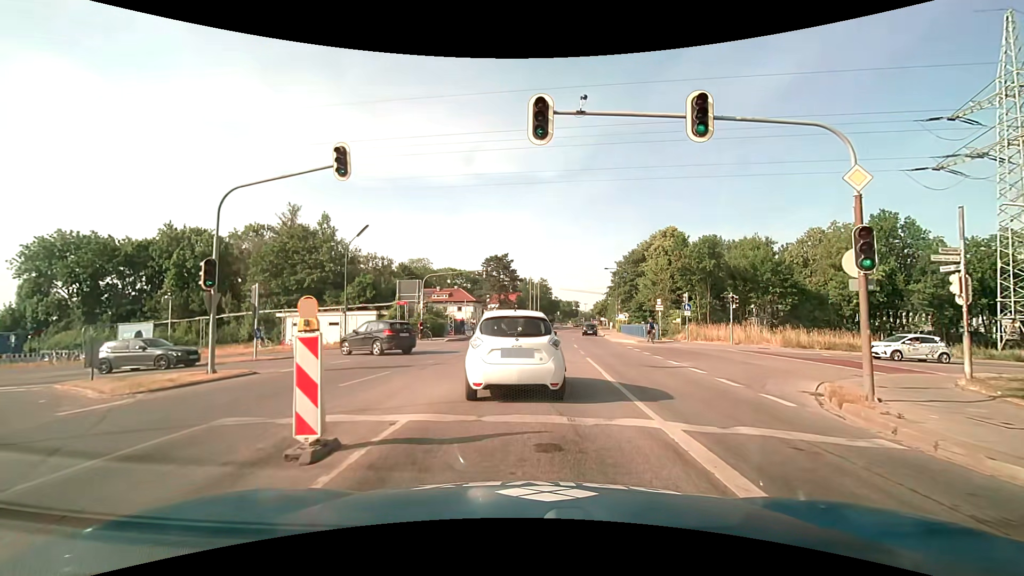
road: secondary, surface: asphalt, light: Day
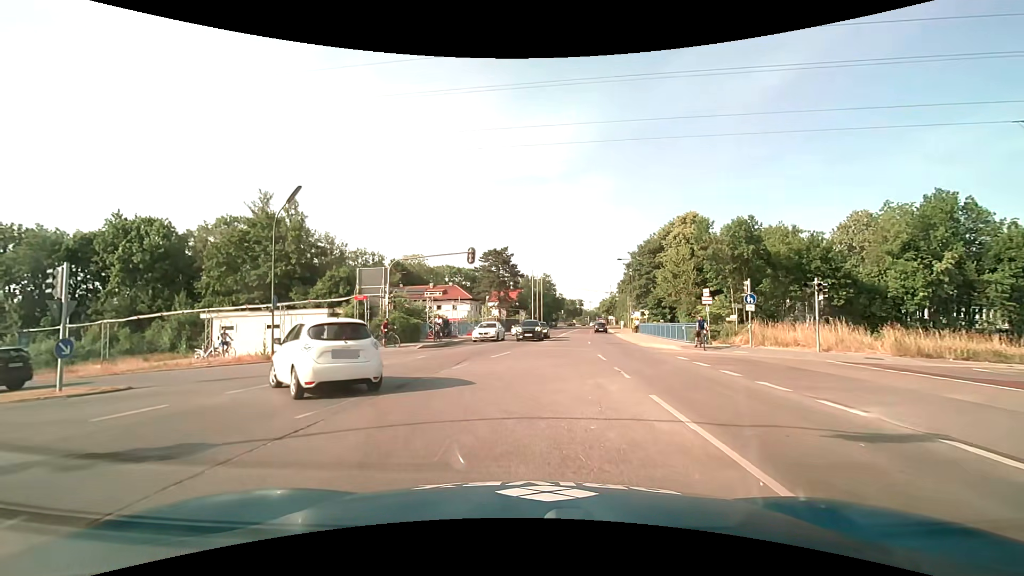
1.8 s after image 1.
(+0.1, +10.4) m; 0°
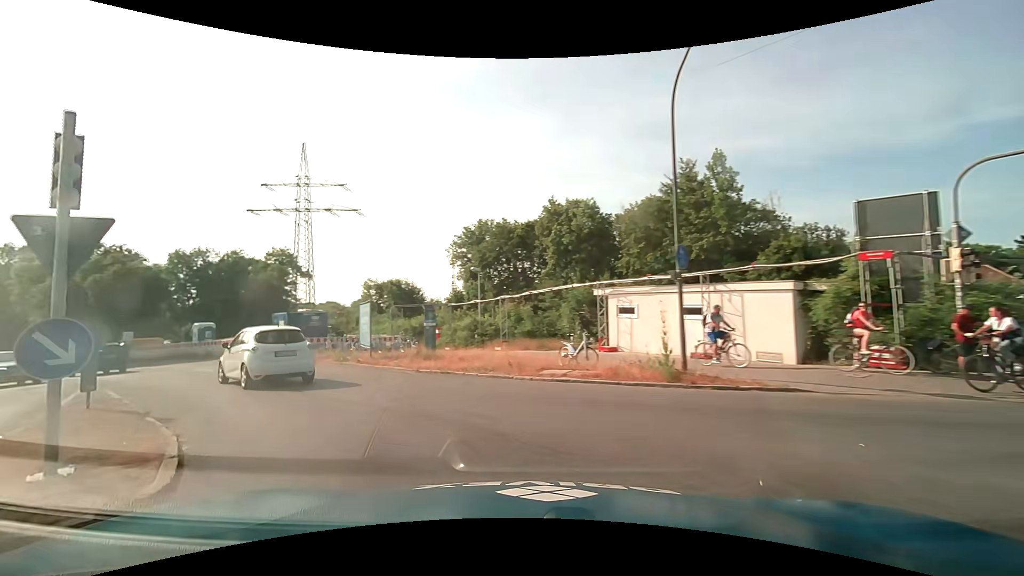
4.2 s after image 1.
(-5.1, +14.6) m; -47°
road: secondary_link
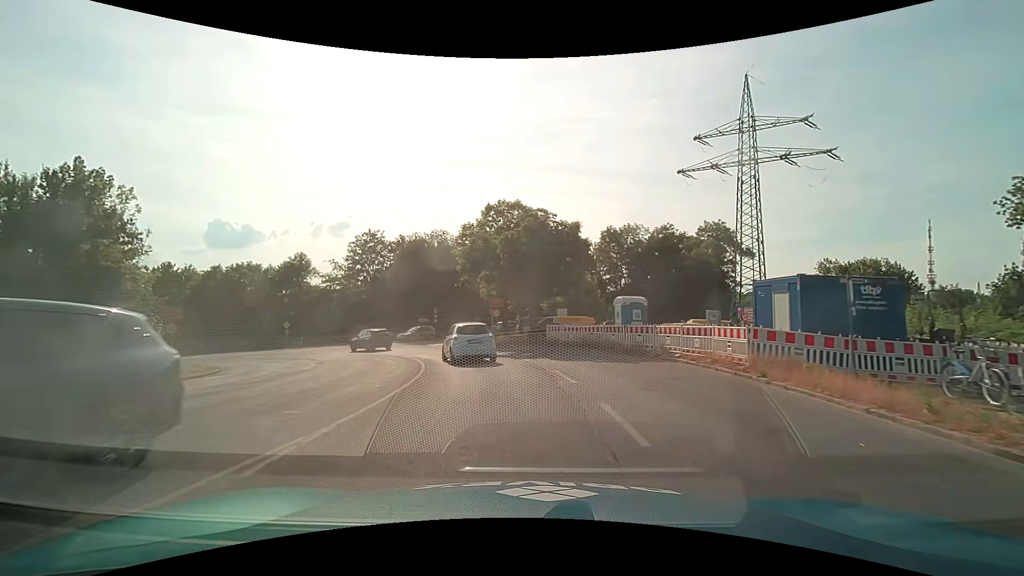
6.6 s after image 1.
(-8.6, +16.4) m; -46°
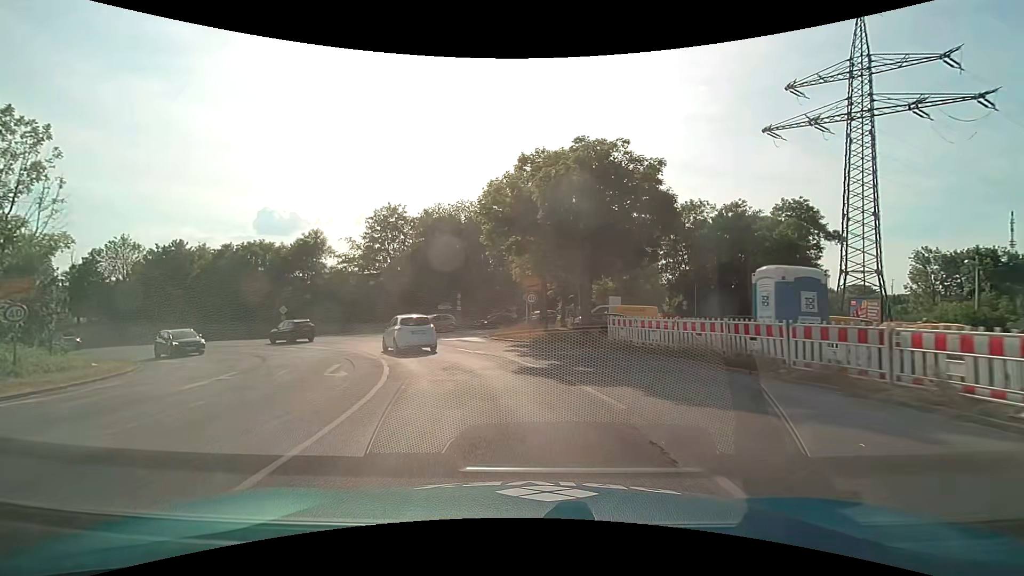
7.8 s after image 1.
(-0.4, +10.4) m; -4°
